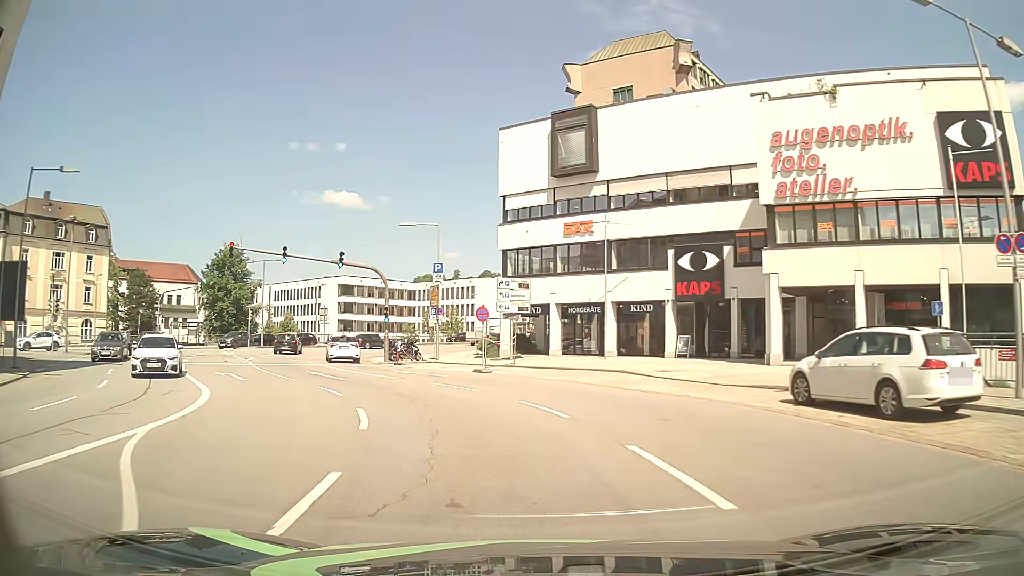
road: primary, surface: asphalt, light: Day
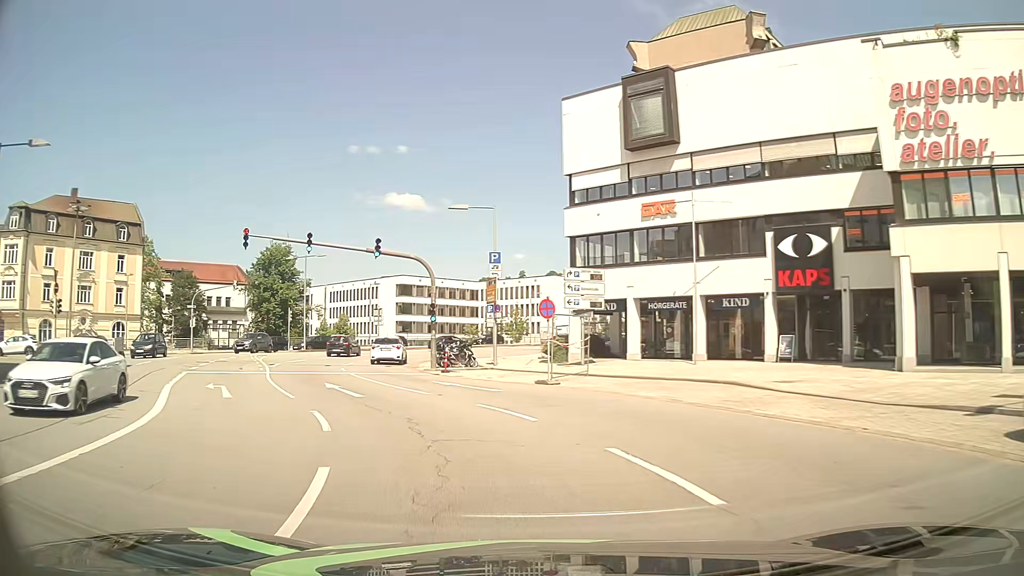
(-0.2, +5.6) m; -5°
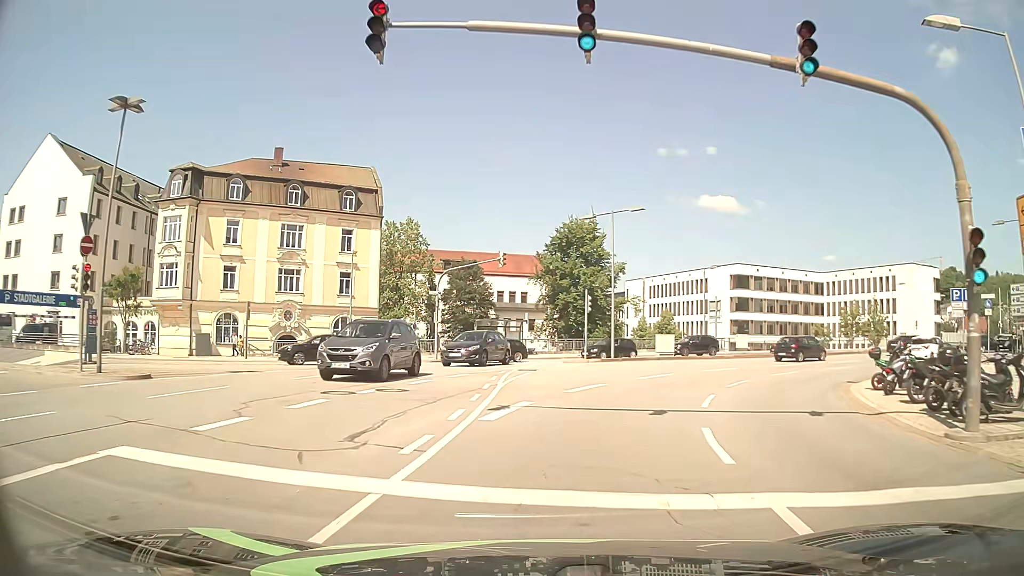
(-6.0, +19.8) m; -28°
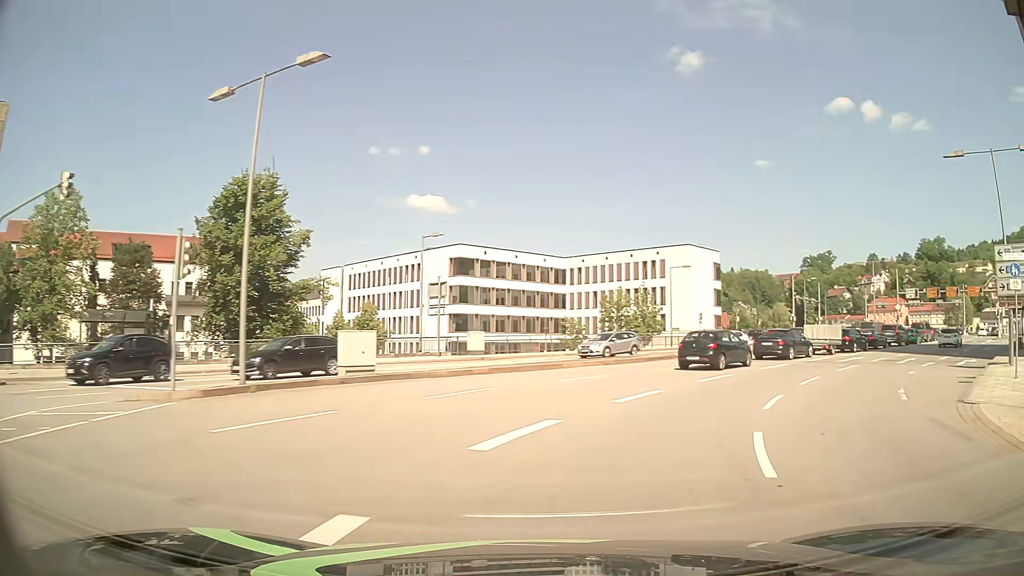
(+3.2, +19.2) m; +25°
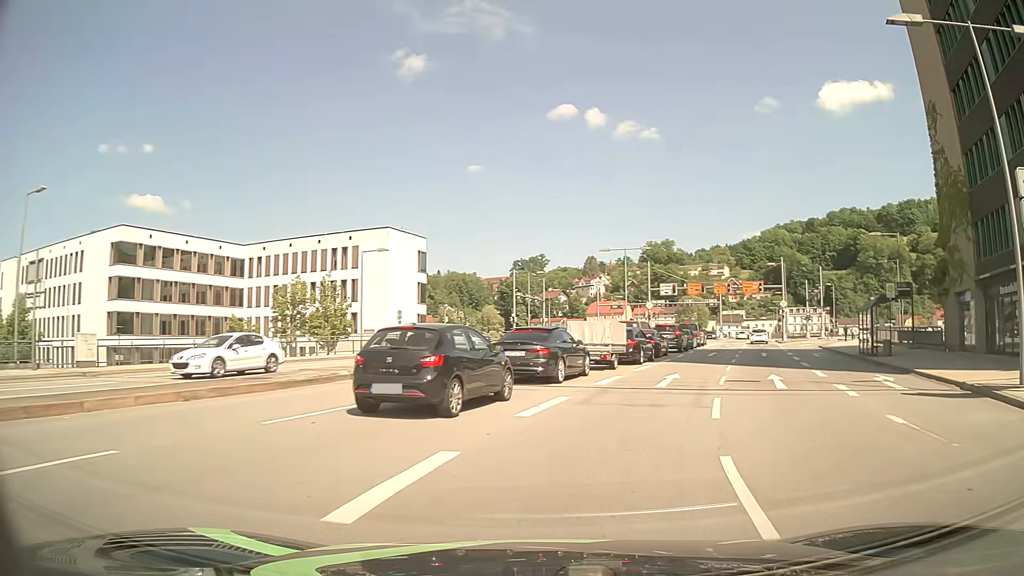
(+3.3, +14.2) m; +25°
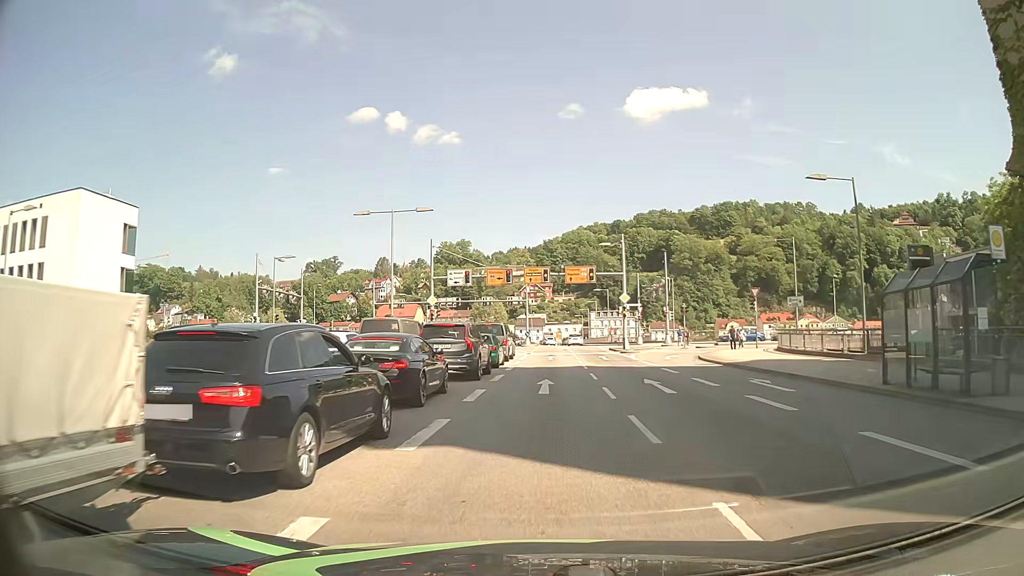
(+3.6, +19.9) m; +17°
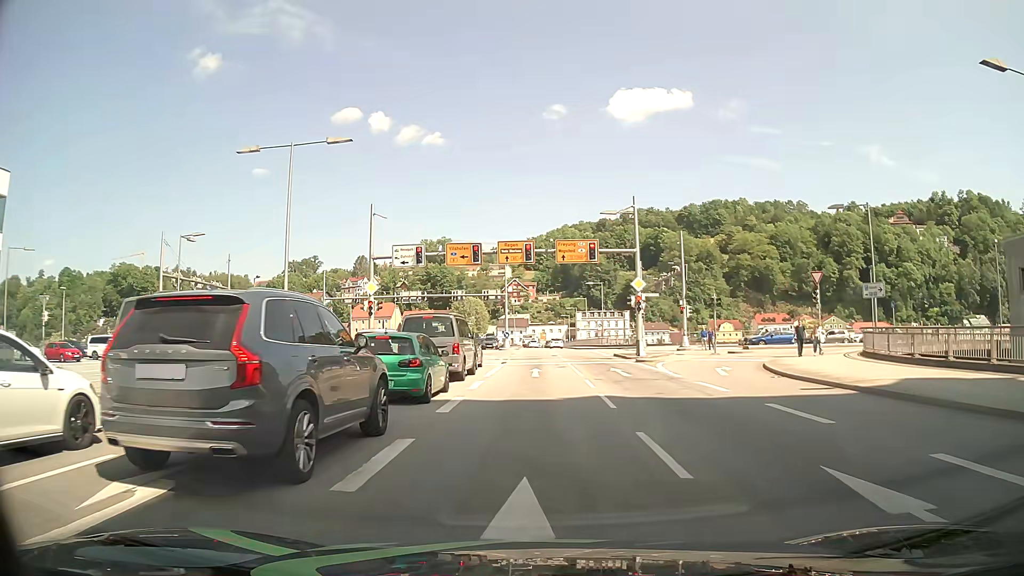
(+0.2, +13.9) m; +1°
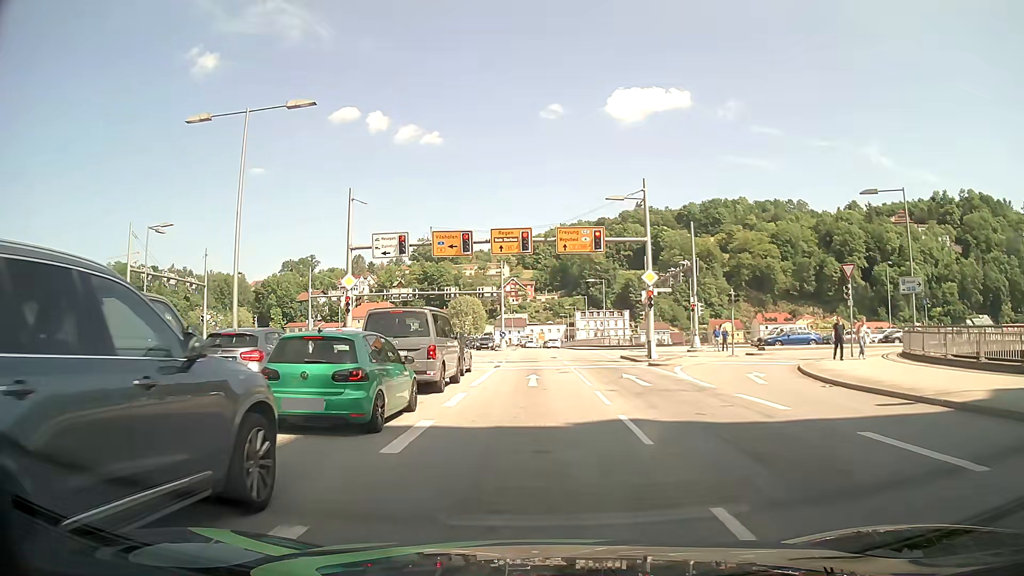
(0.0, +4.0) m; +1°
(0, +10) (0, +20) (0, +30) (0, +40) (0, +50) (-1, +60) (-1, +70) (-1, +80) (-1, +90) (-1, +100) m
